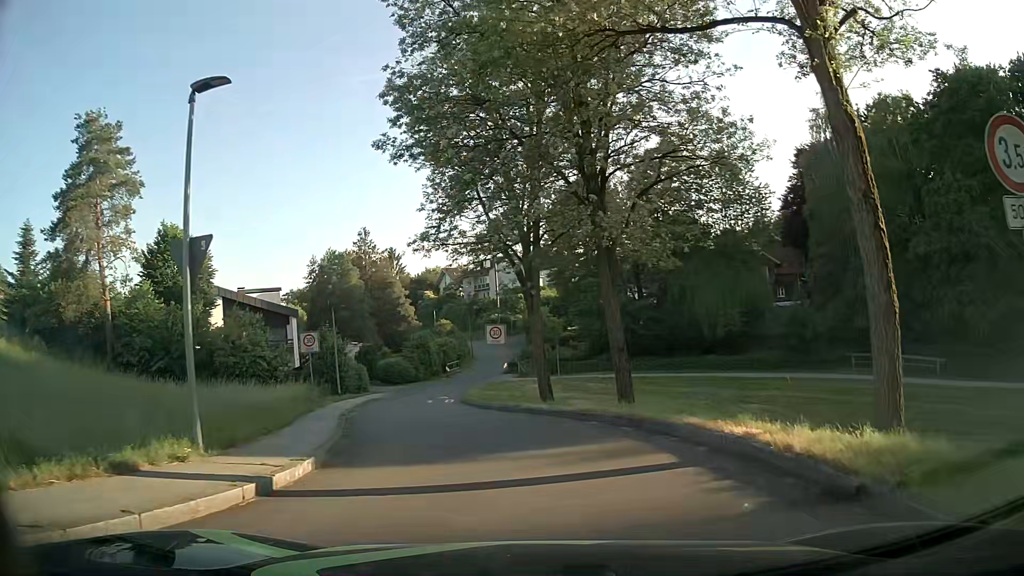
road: residential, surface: asphalt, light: Day
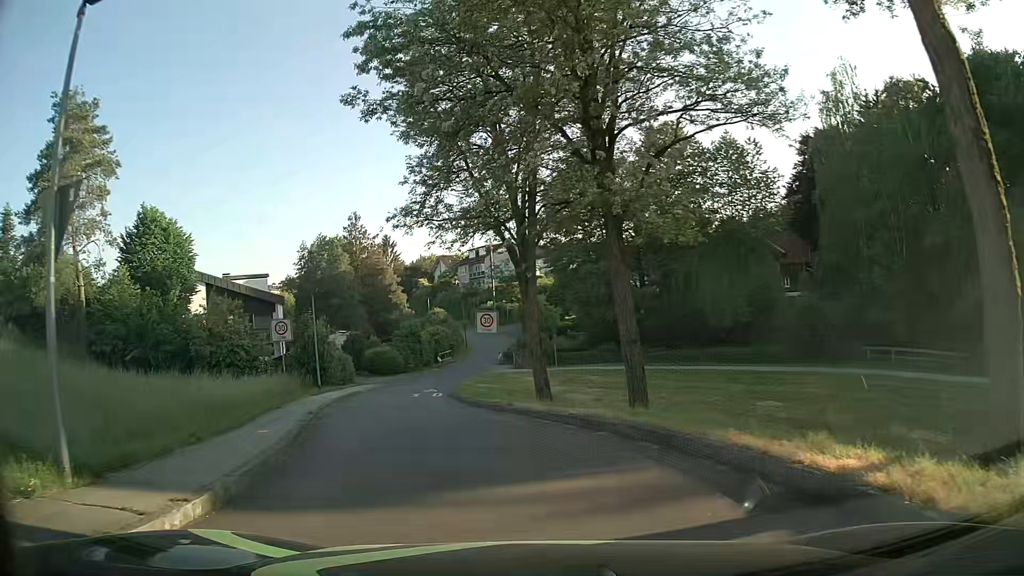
(+0.1, +2.9) m; +2°
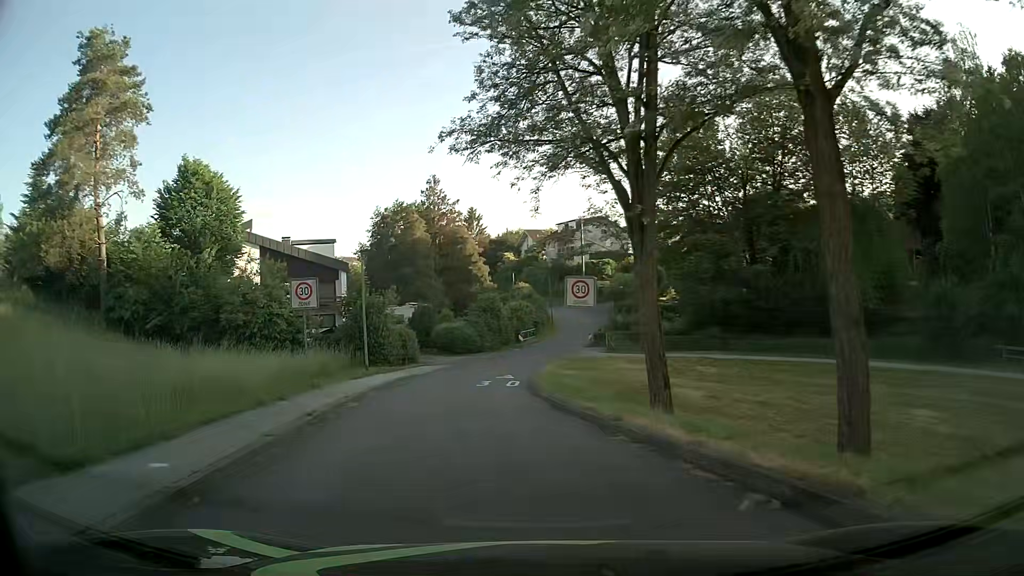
(-0.5, +6.9) m; -8°
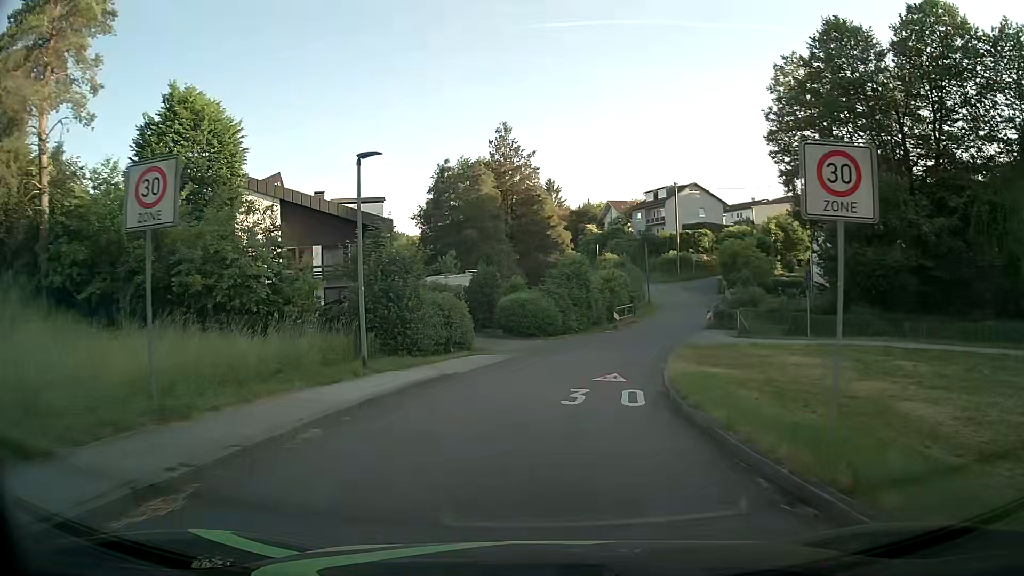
(-1.0, +12.4) m; -5°
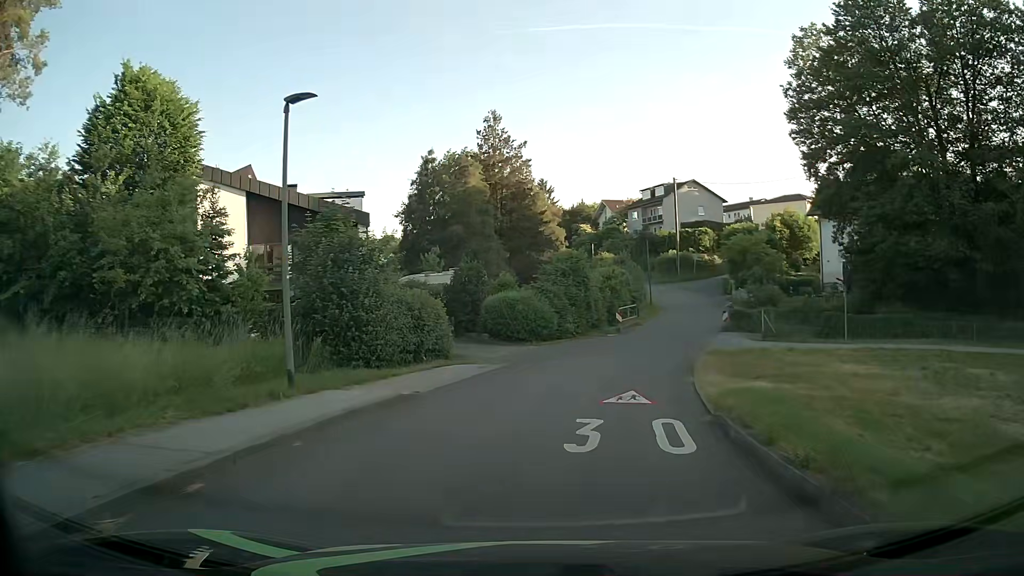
(0.0, +4.5) m; -1°
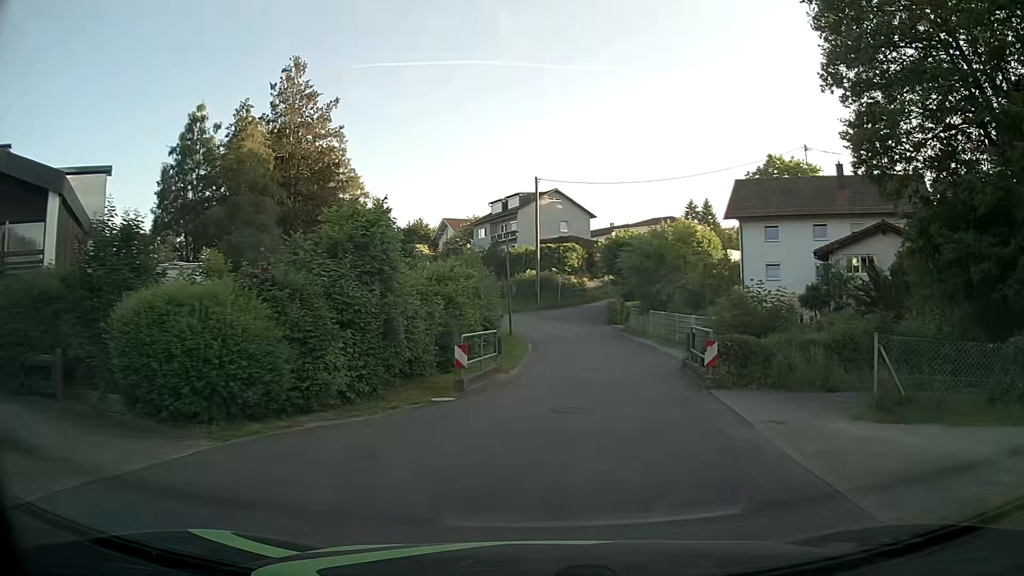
(+1.7, +17.9) m; +13°
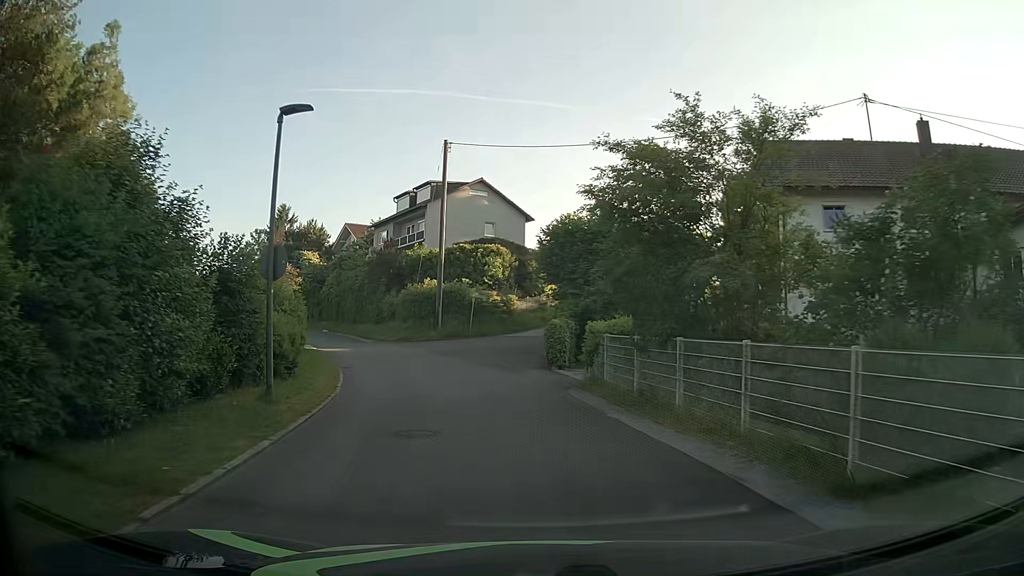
(+2.1, +21.1) m; +7°
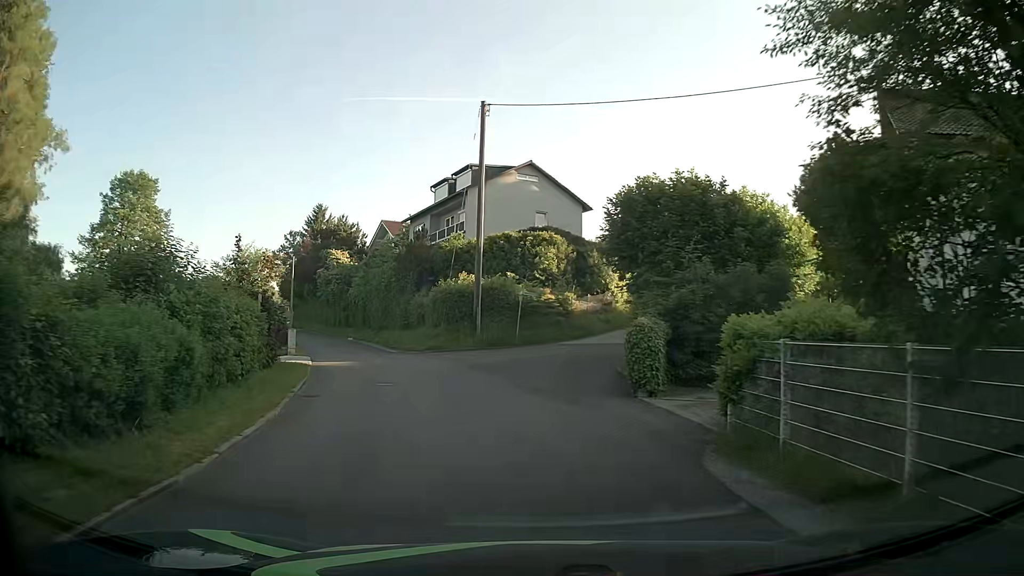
(-0.4, +8.4) m; -4°
